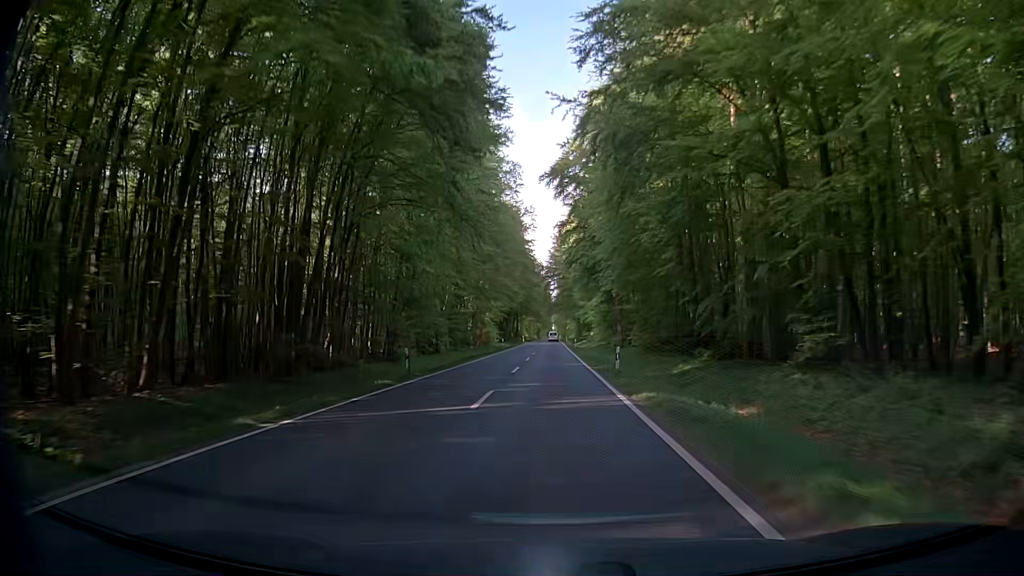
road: secondary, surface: asphalt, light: Day
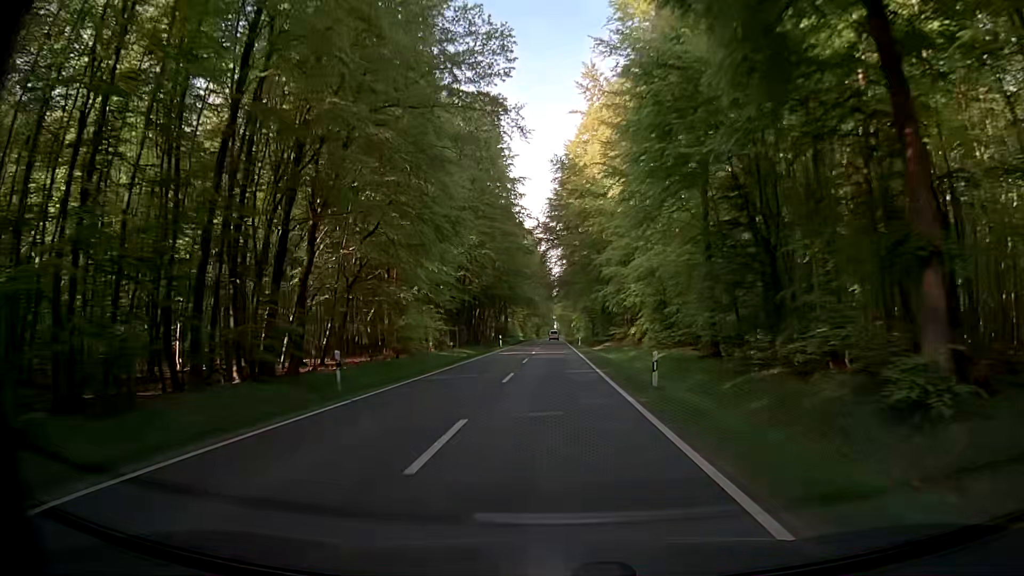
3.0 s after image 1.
(+0.4, +53.9) m; +2°
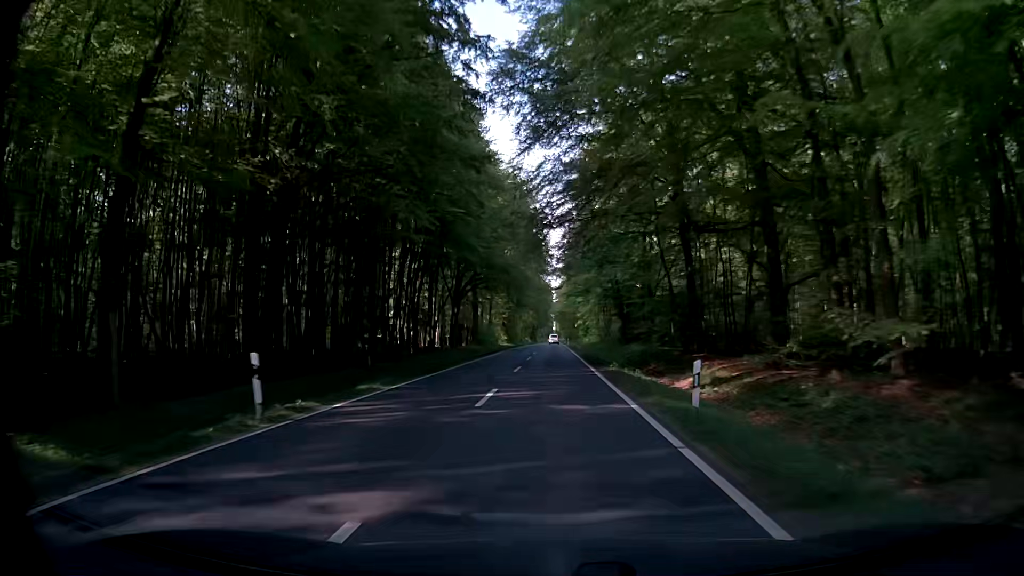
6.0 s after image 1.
(-1.5, +53.7) m; -2°
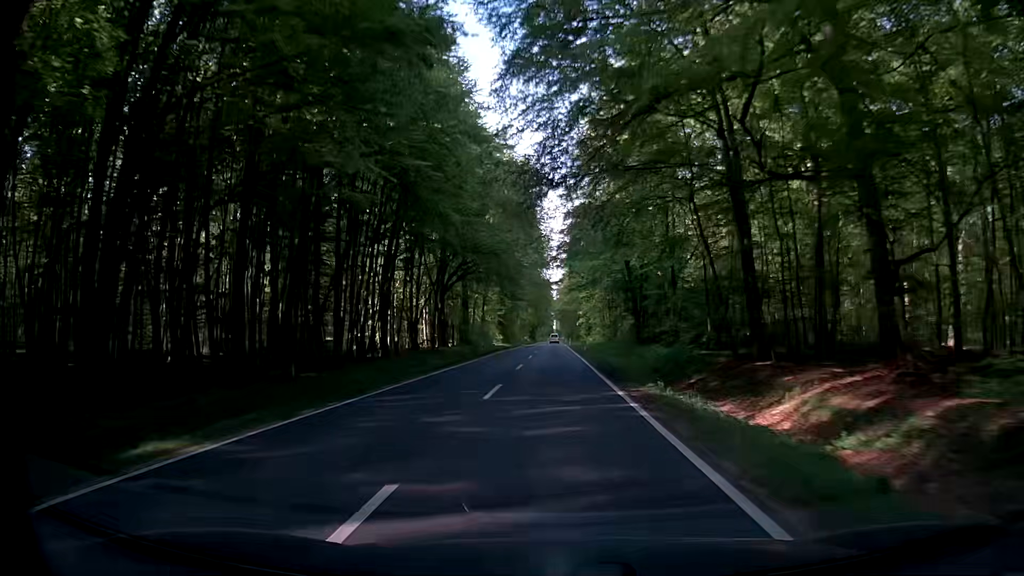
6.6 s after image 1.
(+0.1, +10.7) m; +1°
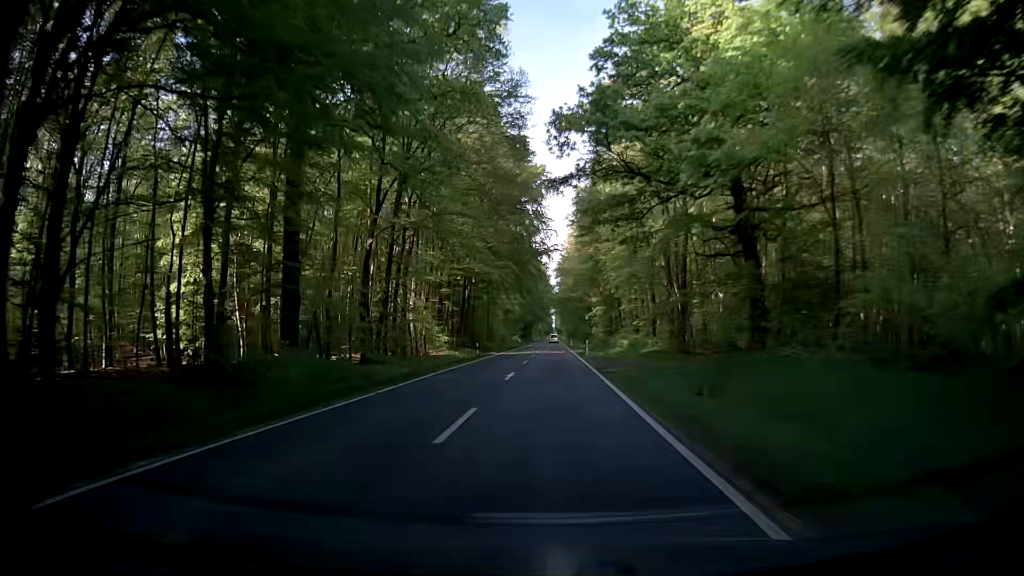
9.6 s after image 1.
(-0.1, +53.7) m; -1°
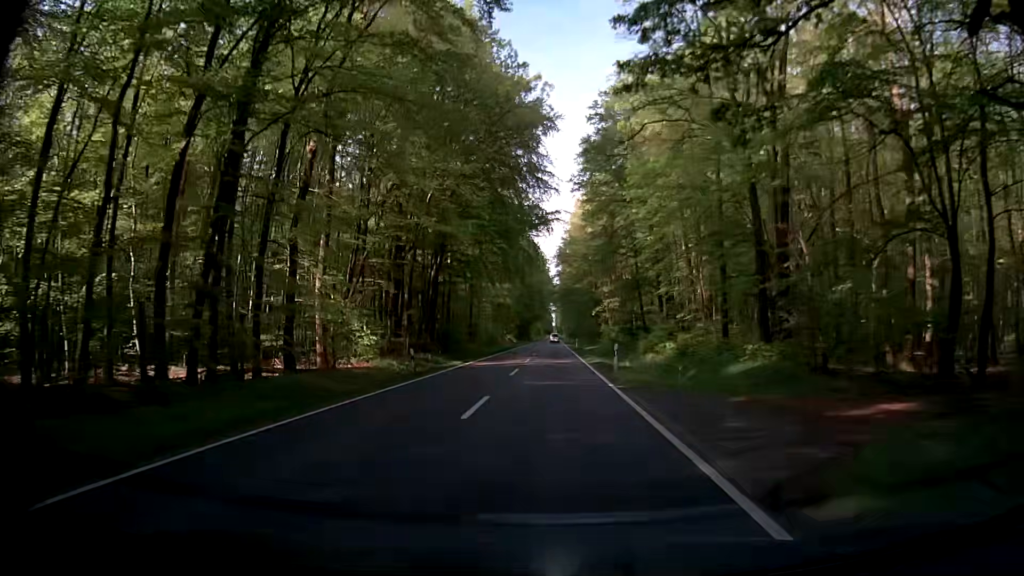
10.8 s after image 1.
(+0.2, +21.6) m; 0°
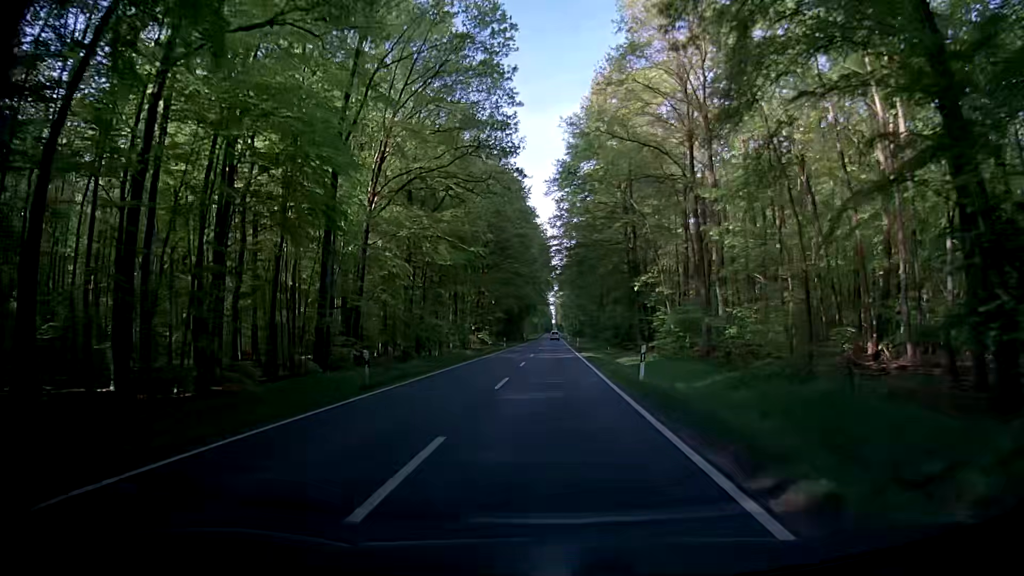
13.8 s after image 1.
(+0.5, +54.1) m; -1°
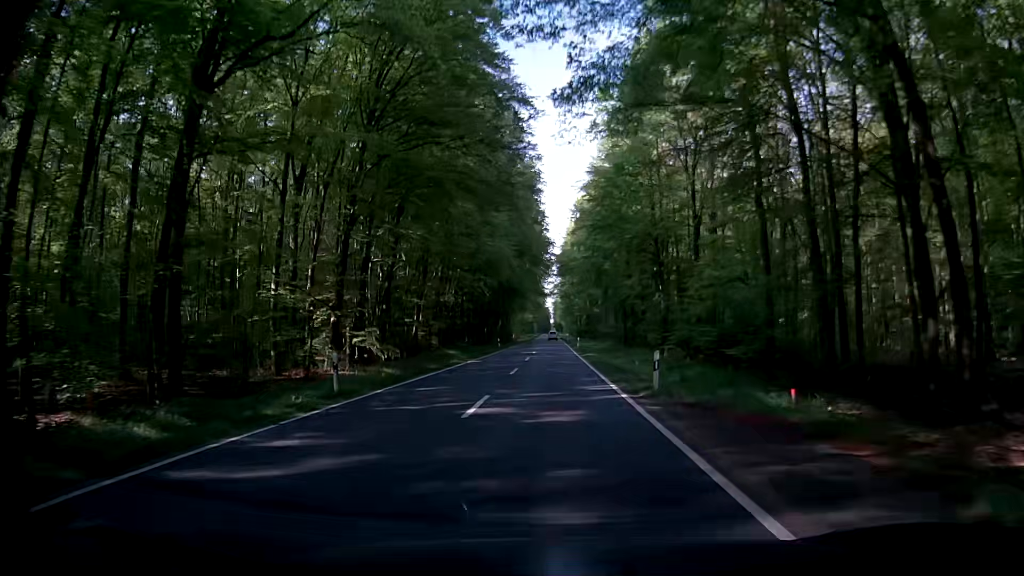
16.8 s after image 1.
(+1.6, +54.0) m; +2°
(0, +10) (0, +20) (0, +30) (0, +40) (0, +50) (0, +60) (-1, +70) (-1, +80) (-1, +90) (-1, +100) m
